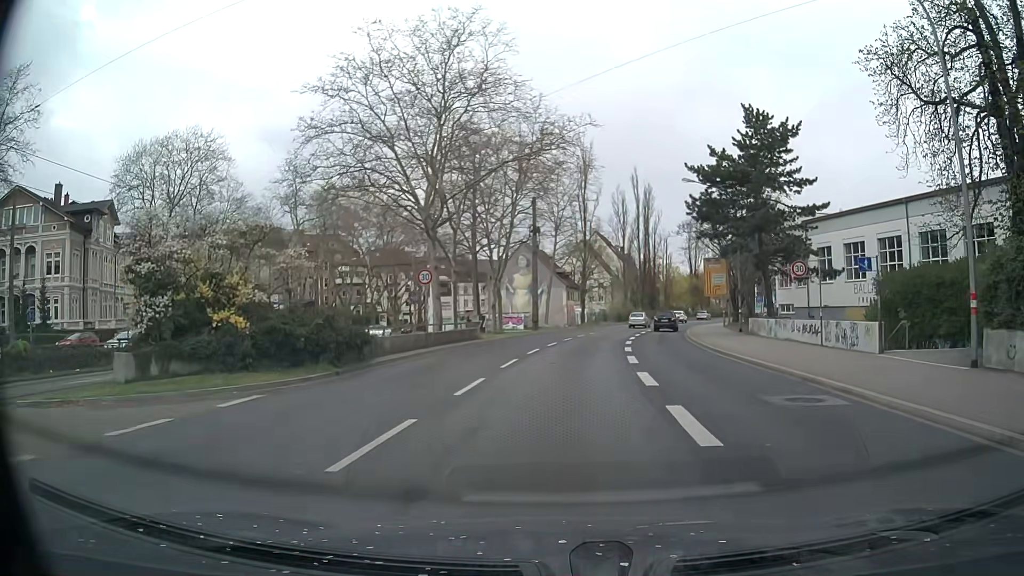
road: primary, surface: asphalt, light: Day
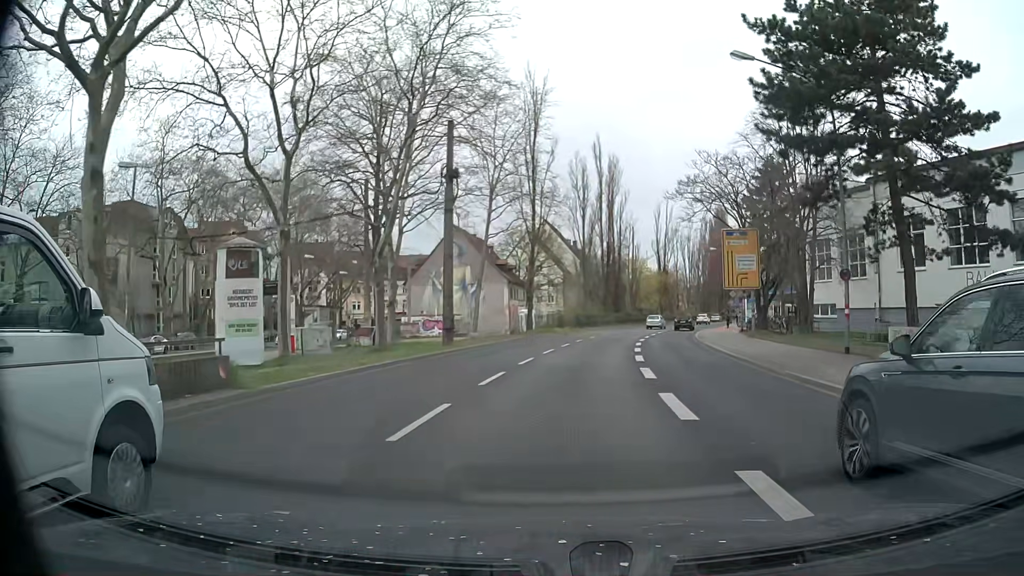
(+0.7, +22.3) m; +4°
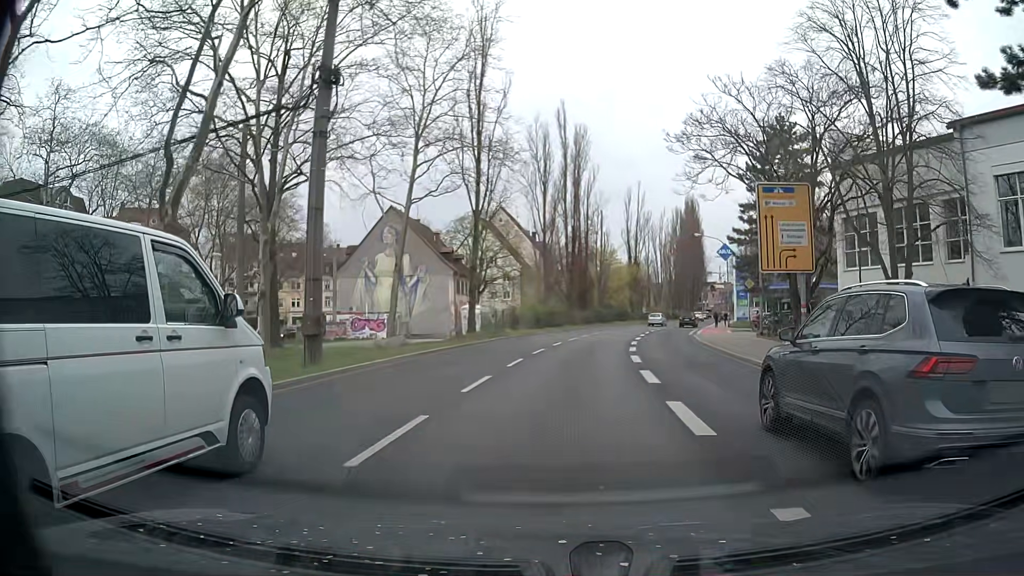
(+0.4, +13.3) m; +3°
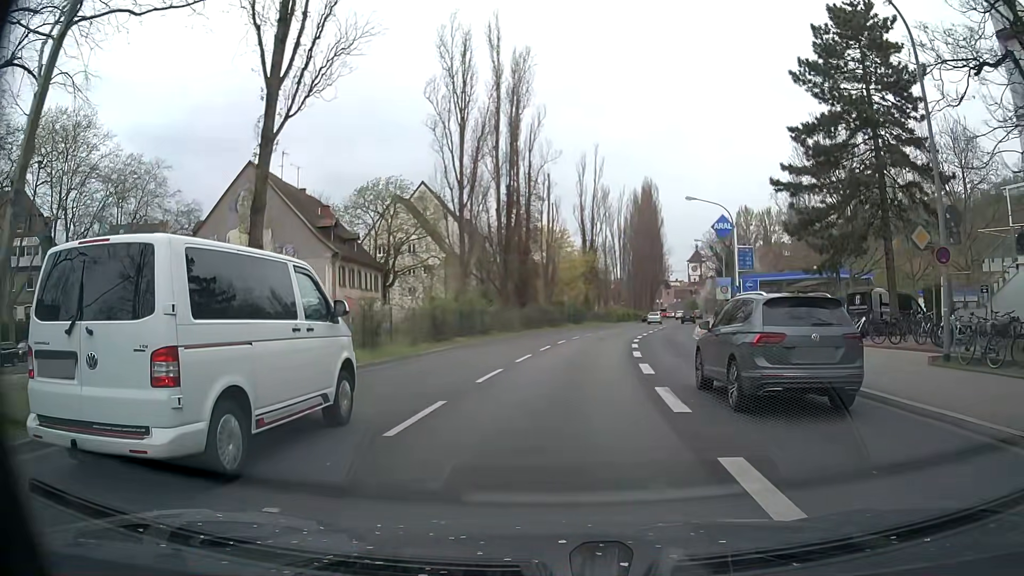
(+1.1, +22.4) m; +6°
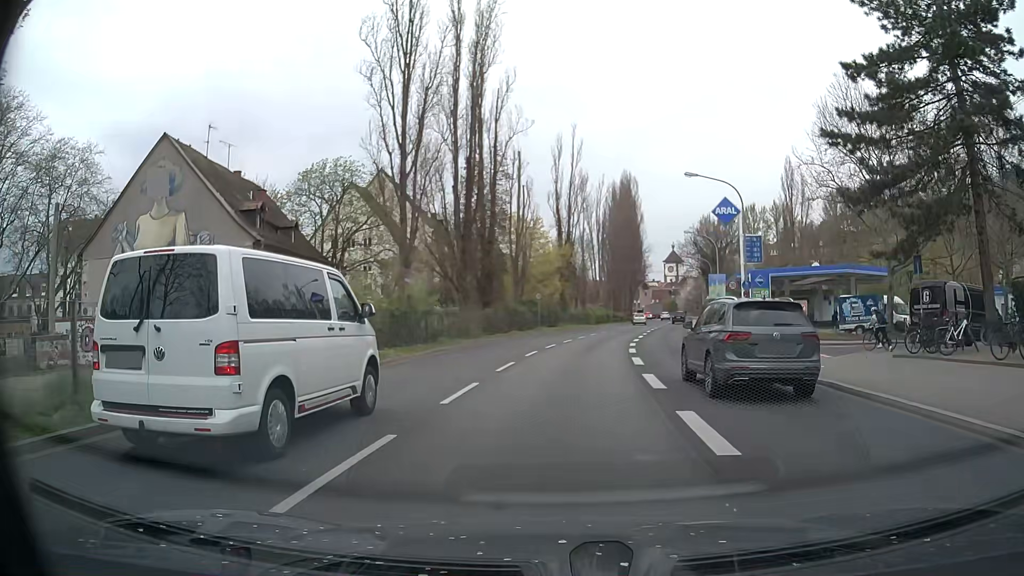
(+0.1, +9.0) m; +1°
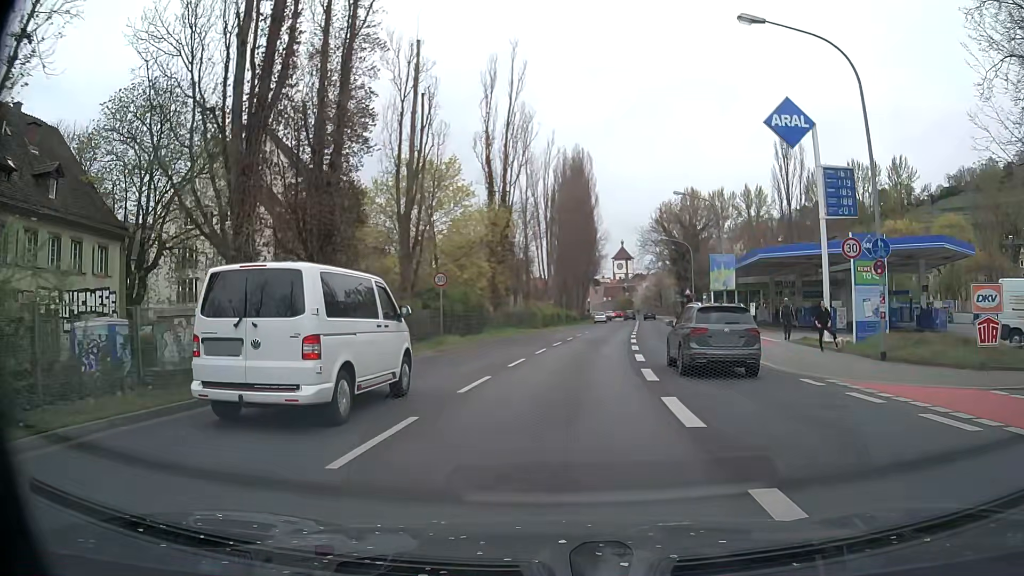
(+1.1, +22.4) m; +5°
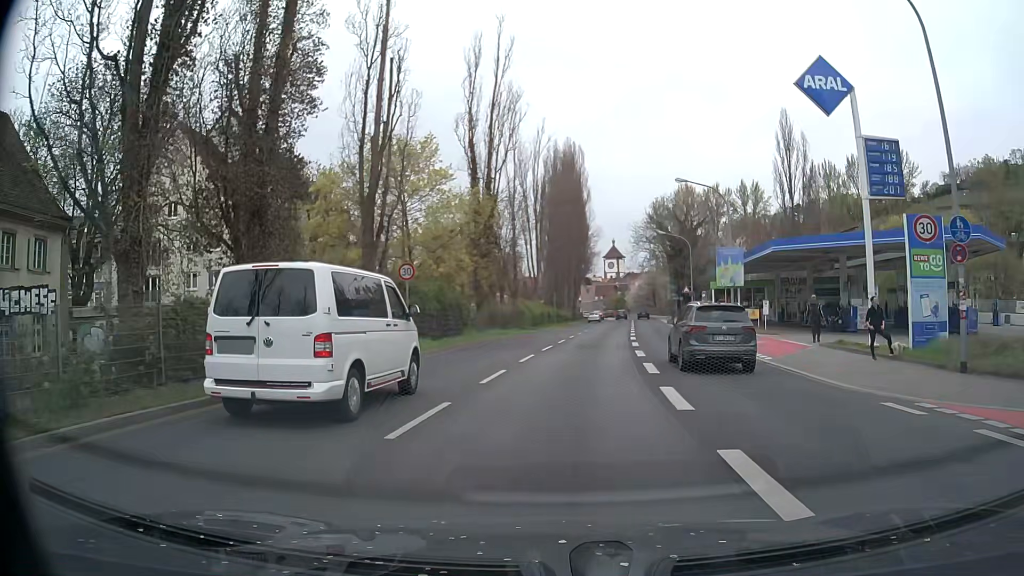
(0.0, +4.5) m; +1°
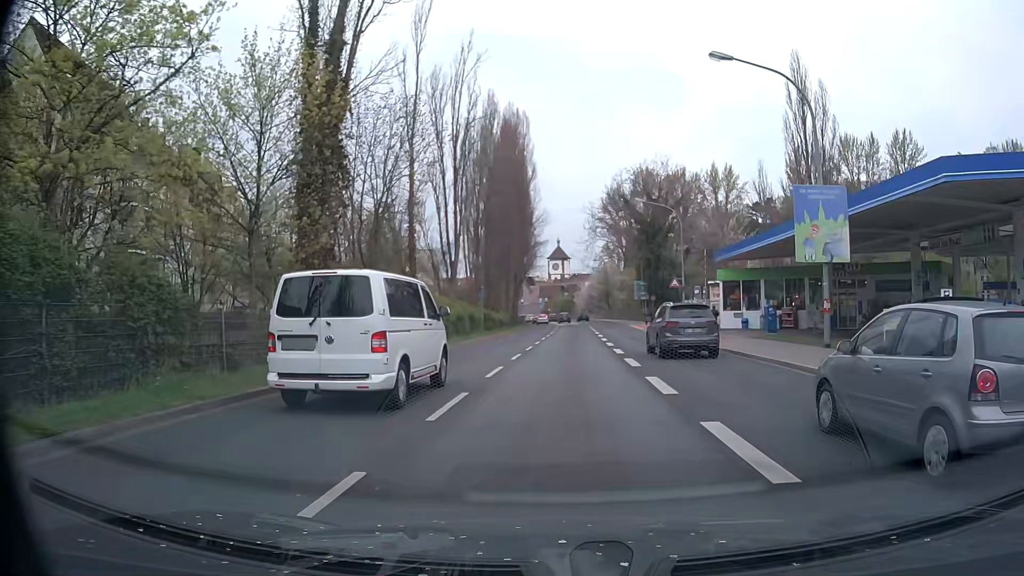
(+0.9, +22.5) m; +5°
(0, +10) (0, +20) (+1, +30) (+1, +40) (+1, +50) (+2, +60) (+2, +70) (+2, +80) (+2, +90) (+1, +100) m
